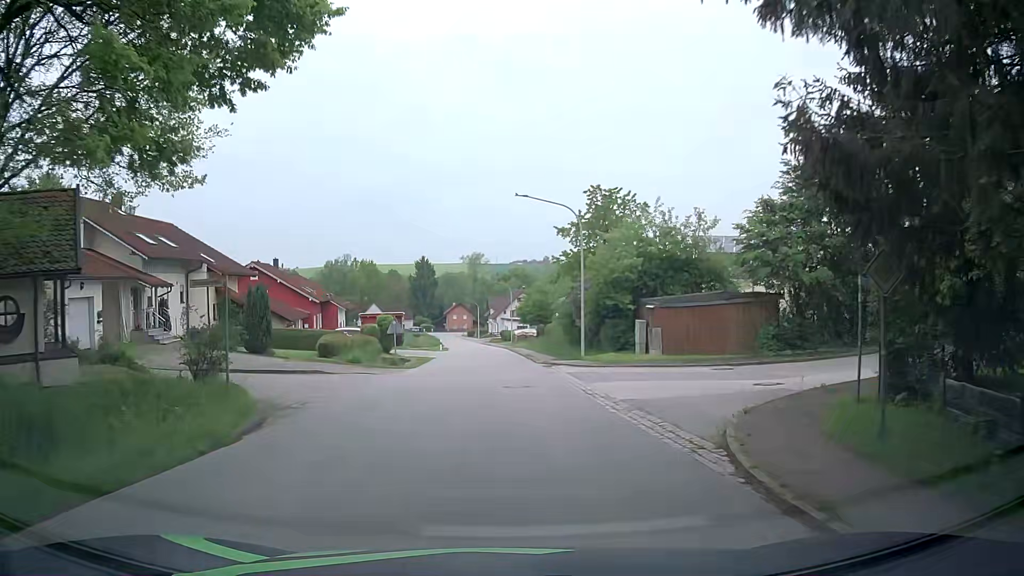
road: tertiary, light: Day
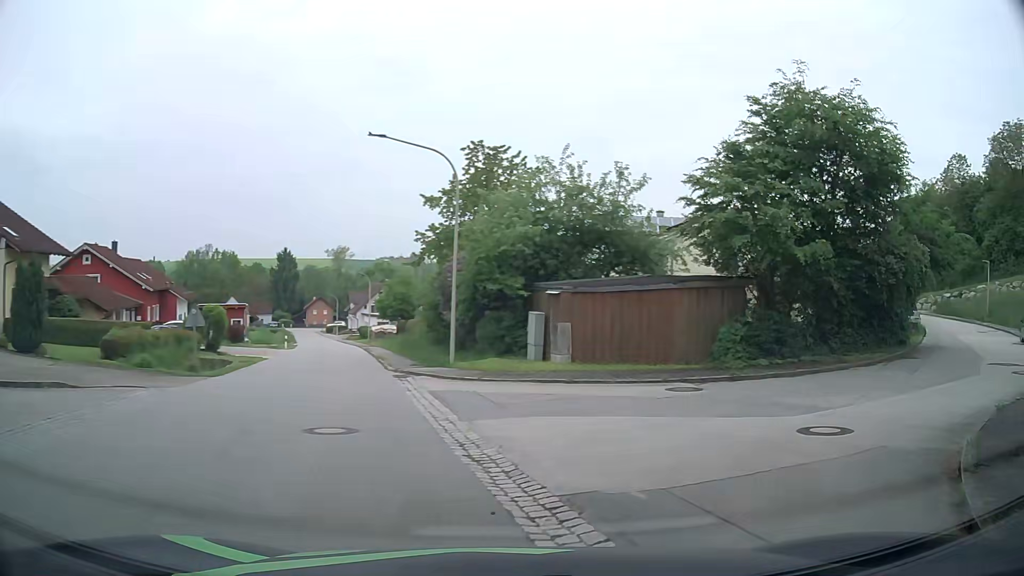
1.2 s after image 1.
(+0.6, +8.5) m; +11°
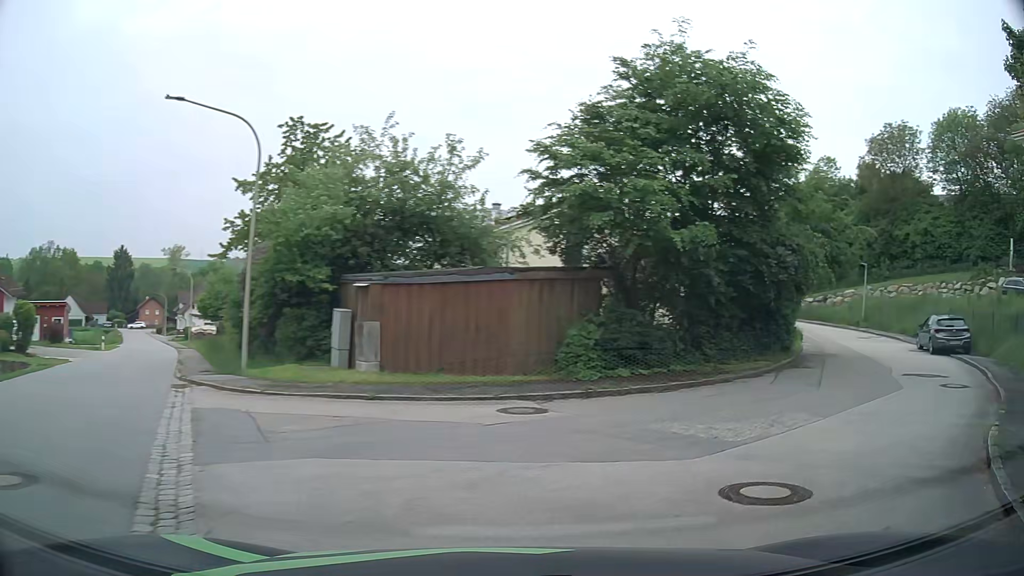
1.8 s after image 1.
(+0.5, +3.6) m; +14°
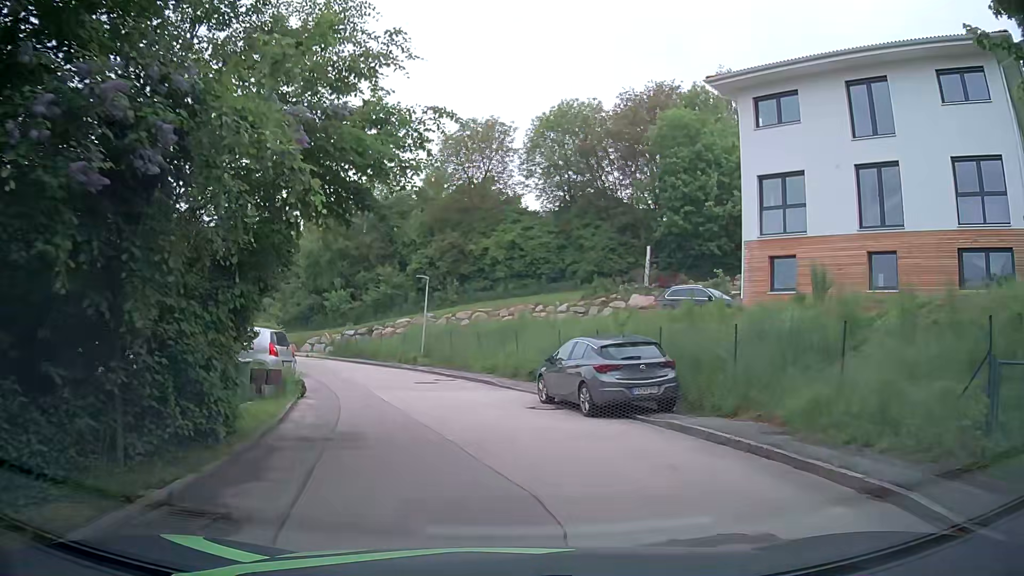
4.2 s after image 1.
(+5.9, +12.1) m; +39°
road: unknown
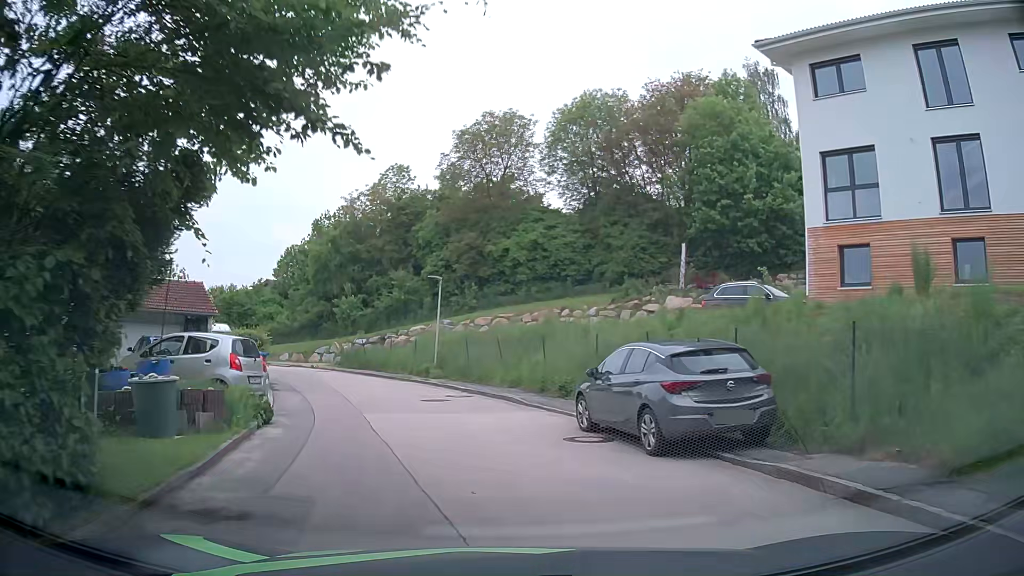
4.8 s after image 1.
(0.0, +3.8) m; -2°
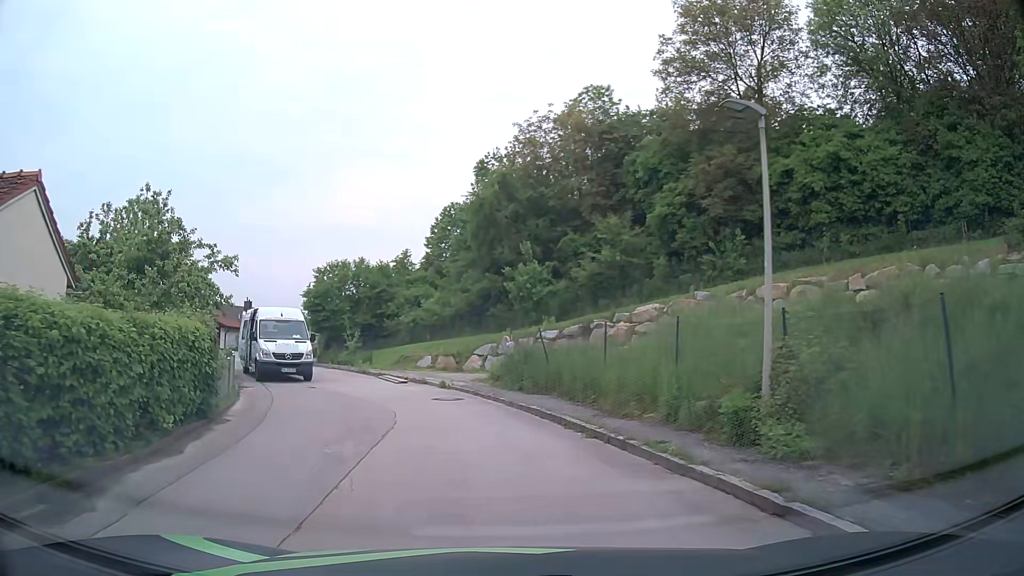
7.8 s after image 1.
(-2.8, +20.1) m; -16°
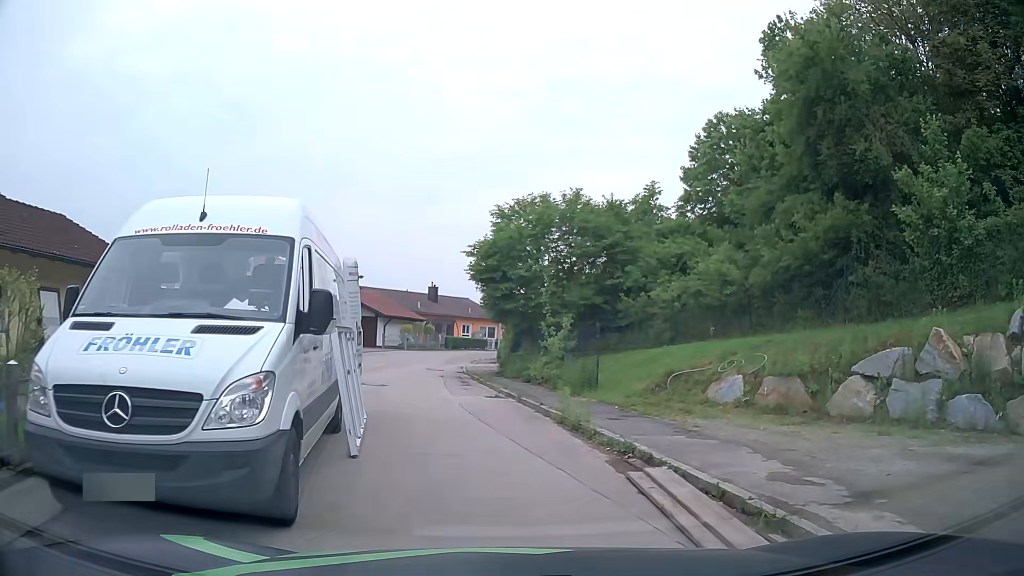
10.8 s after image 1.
(-3.2, +18.4) m; -19°
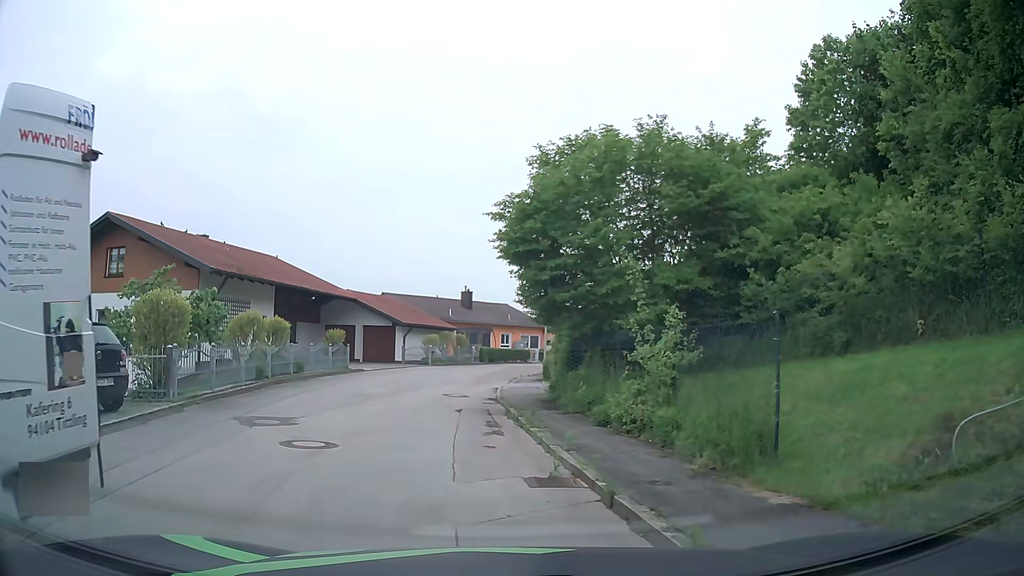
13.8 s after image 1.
(-0.1, +8.5) m; -6°
(-1, +10) (-1, +20) (-1, +30) (+1, +40) (+5, +49) (+11, +57) (+18, +65) (+25, +71) (+33, +77) (+42, +82) m
